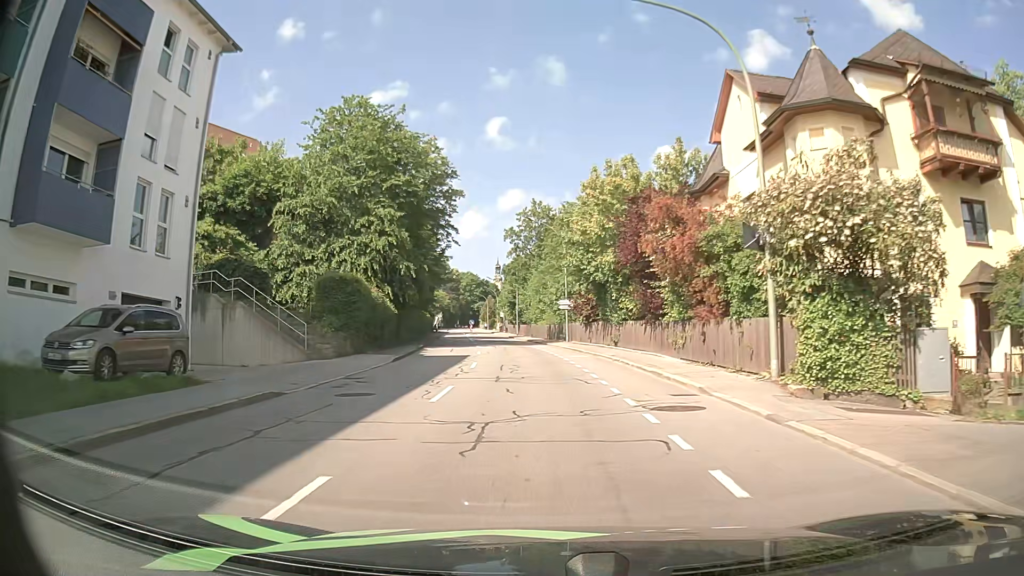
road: tertiary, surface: asphalt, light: Day
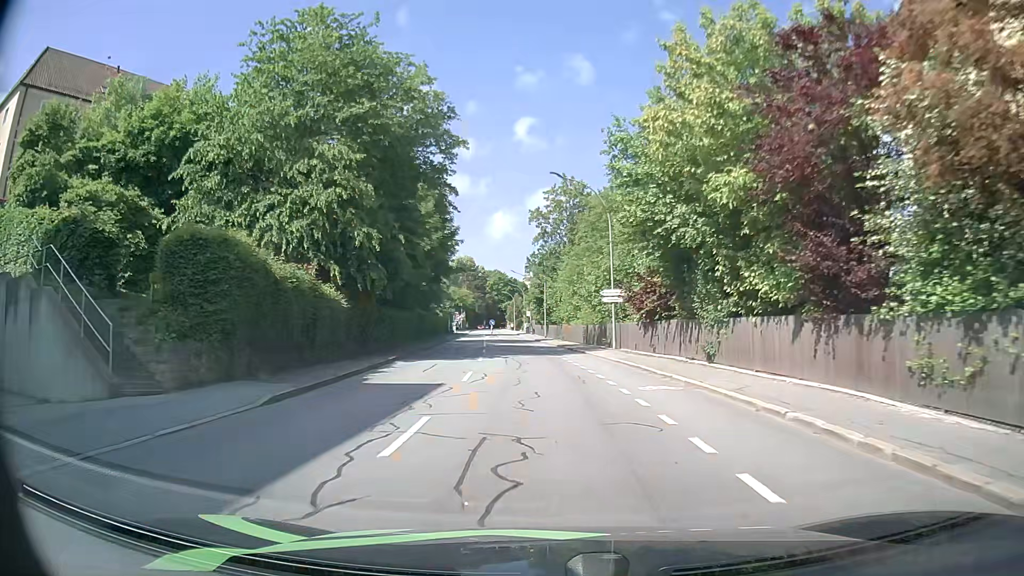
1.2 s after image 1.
(-0.2, +14.2) m; -2°
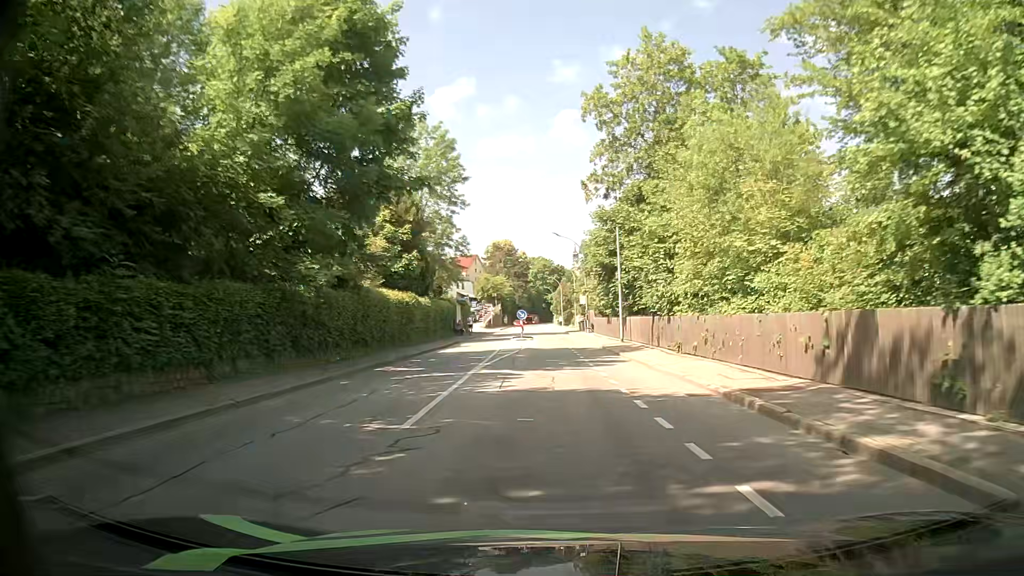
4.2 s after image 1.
(-1.5, +34.3) m; -4°
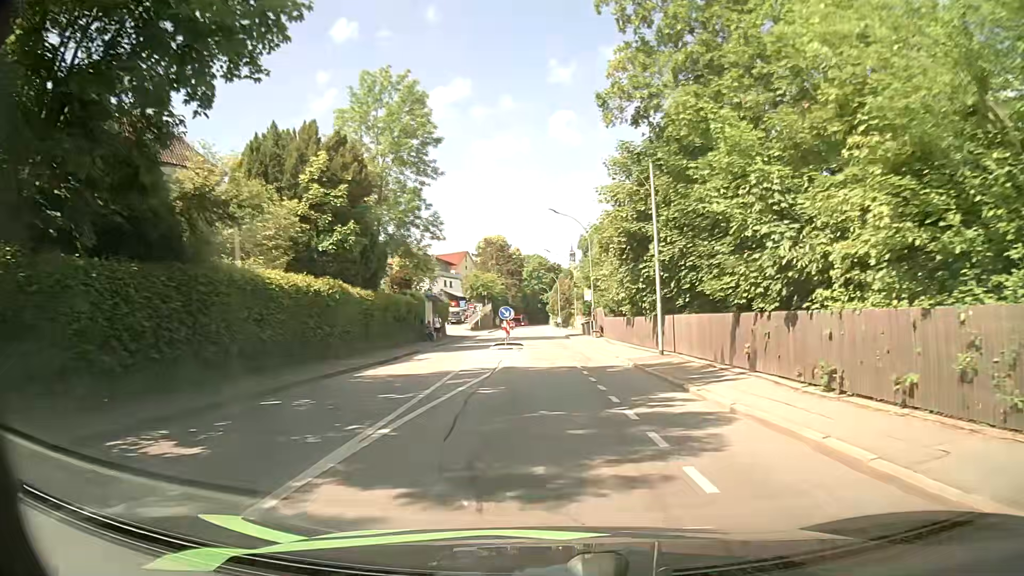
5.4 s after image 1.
(0.0, +13.2) m; 0°
(0, +10) (0, +20) (0, +30) (0, +40) (-1, +50) (-2, +60) (-2, +70) (-2, +80) (-3, +90) (-3, +100) m
